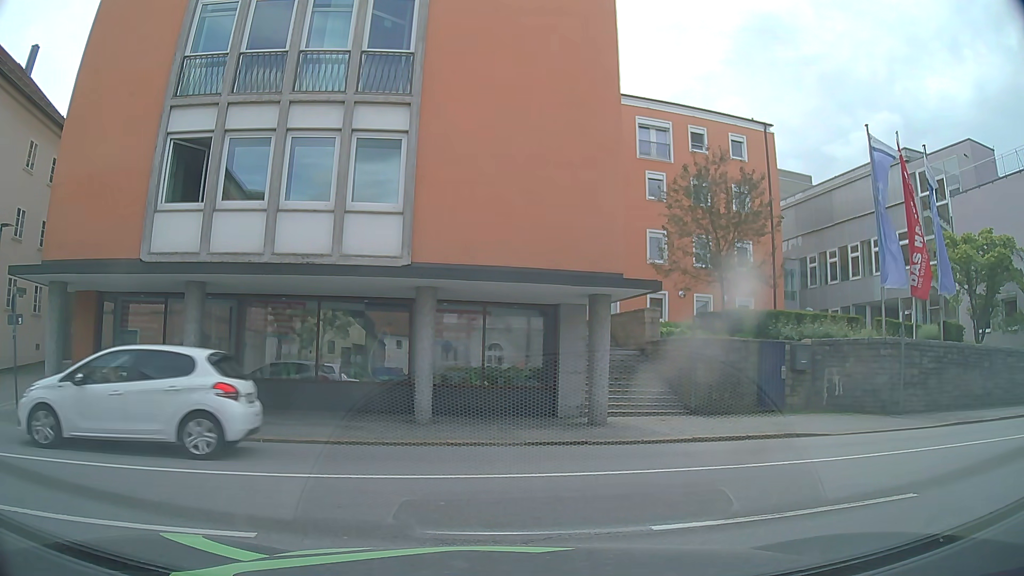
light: Day
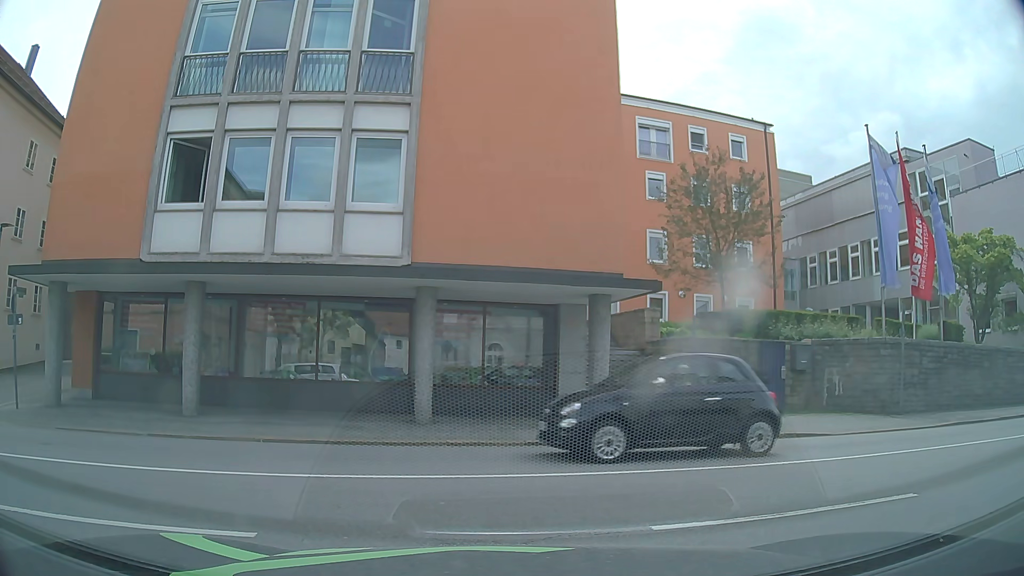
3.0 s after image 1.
(0.0, 0.0) m; 0°
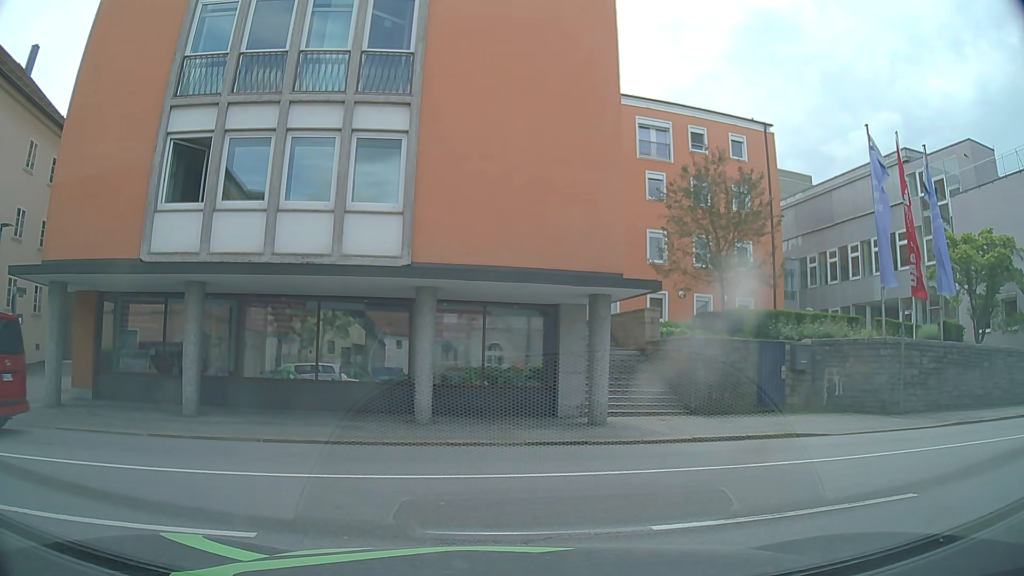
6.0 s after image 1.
(0.0, 0.0) m; 0°
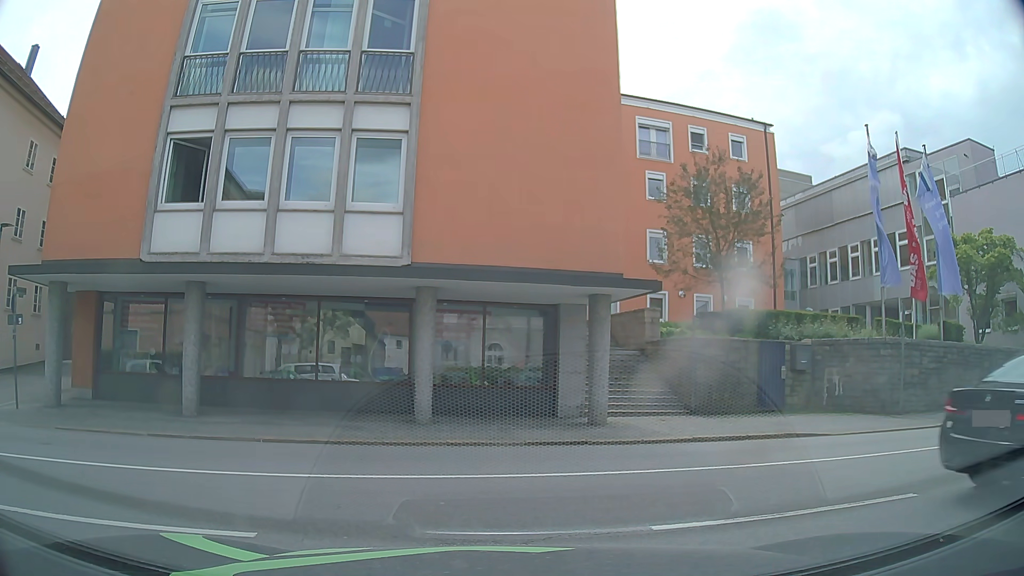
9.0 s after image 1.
(0.0, 0.0) m; 0°
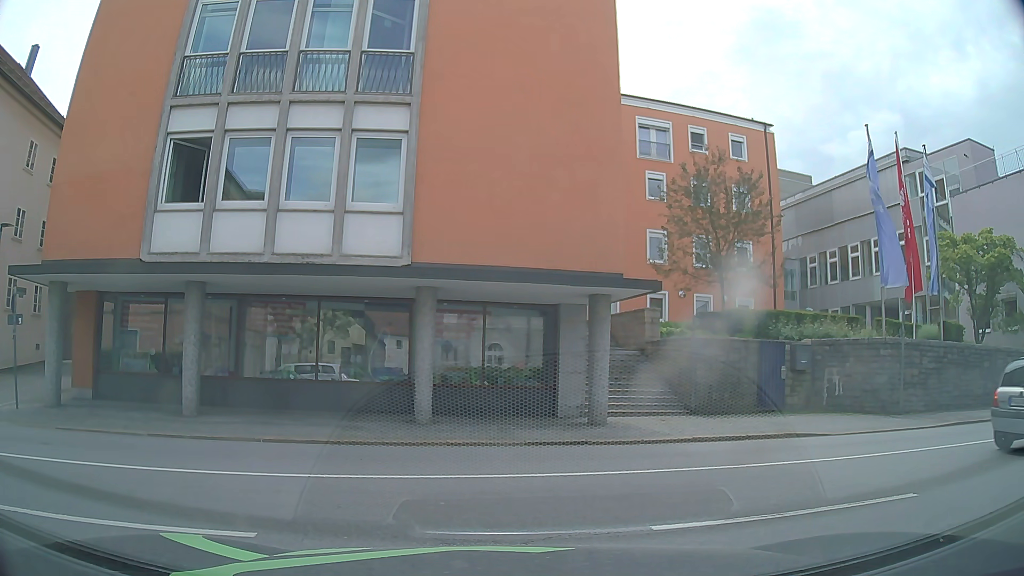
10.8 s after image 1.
(0.0, 0.0) m; 0°
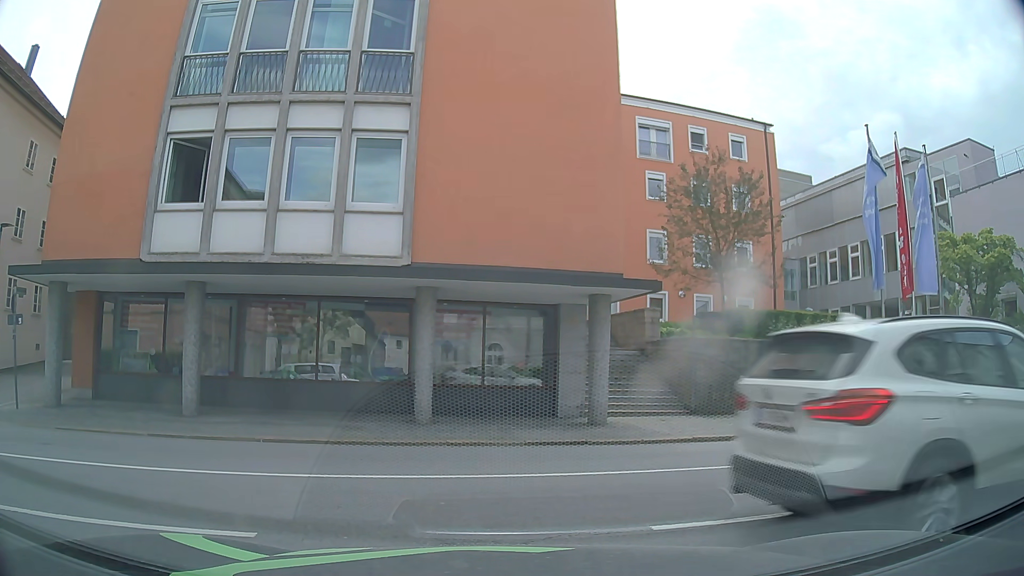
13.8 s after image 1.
(0.0, 0.0) m; 0°
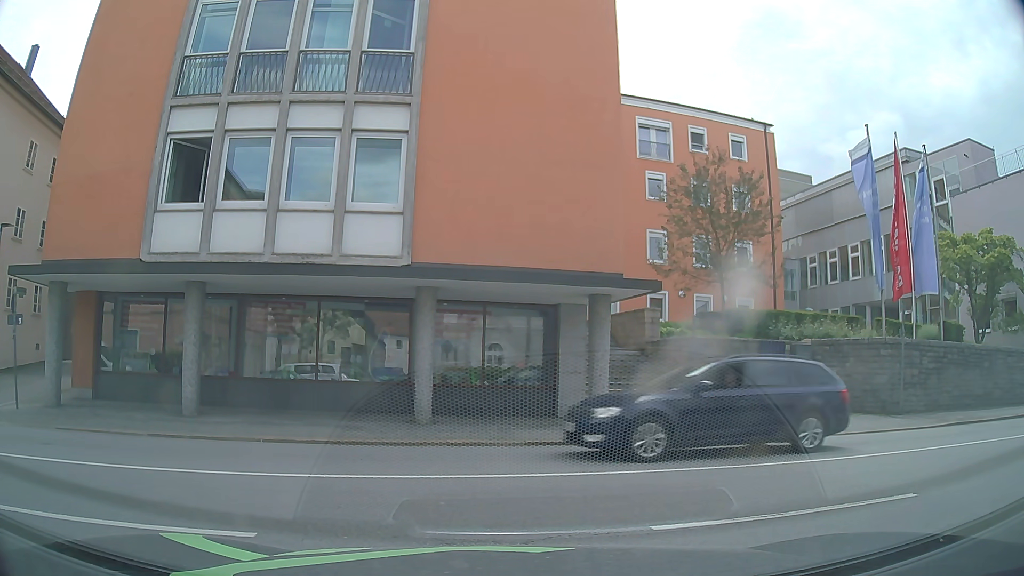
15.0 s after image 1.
(0.0, 0.0) m; 0°
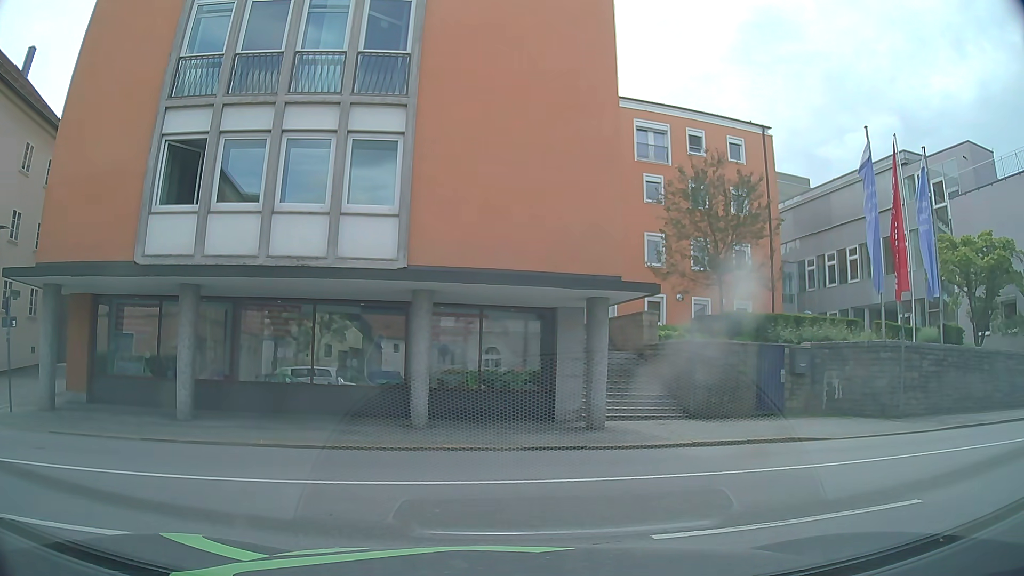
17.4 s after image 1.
(0.0, +0.2) m; 0°
